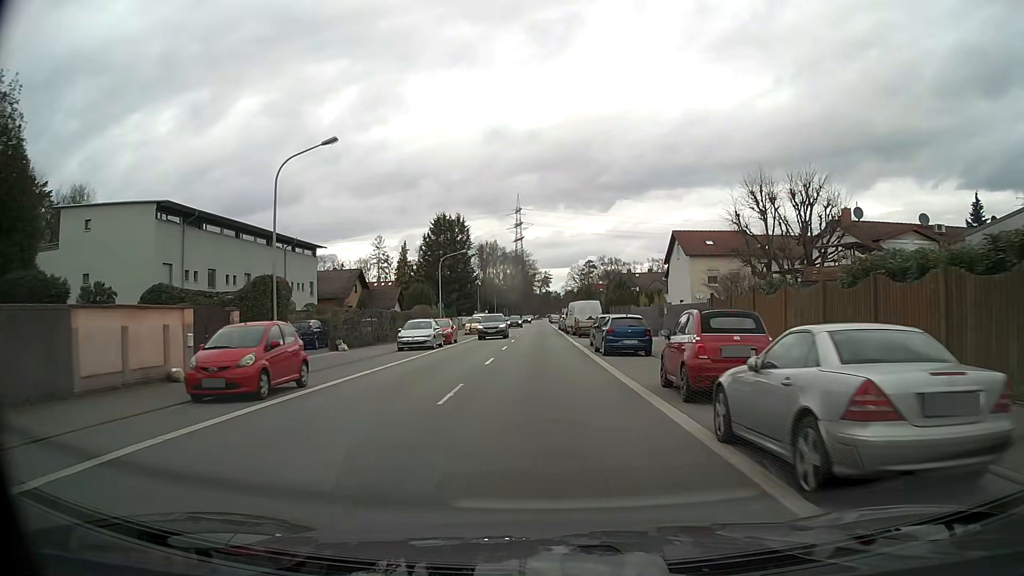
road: primary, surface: asphalt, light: Day
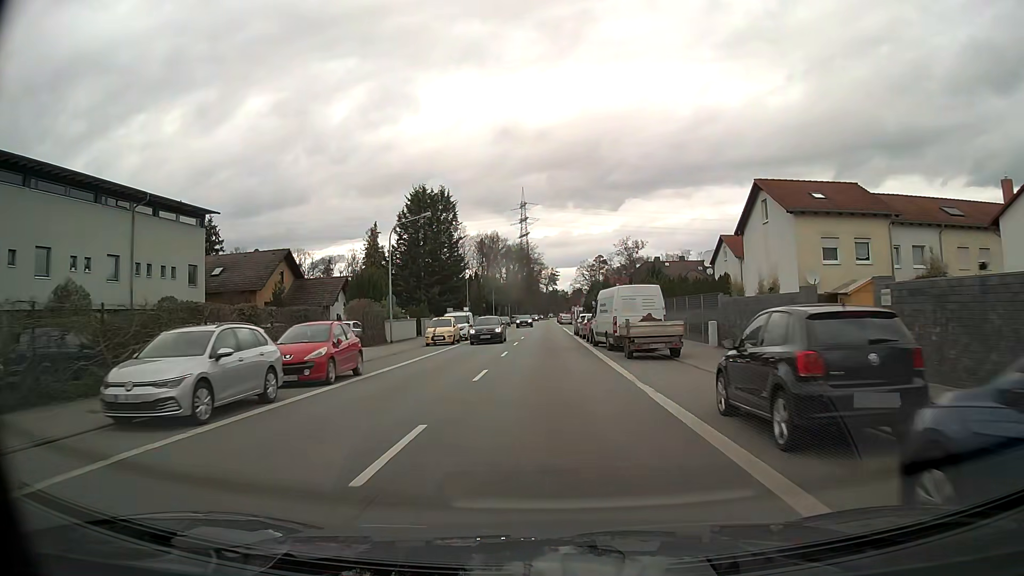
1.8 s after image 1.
(-0.1, +23.0) m; -1°
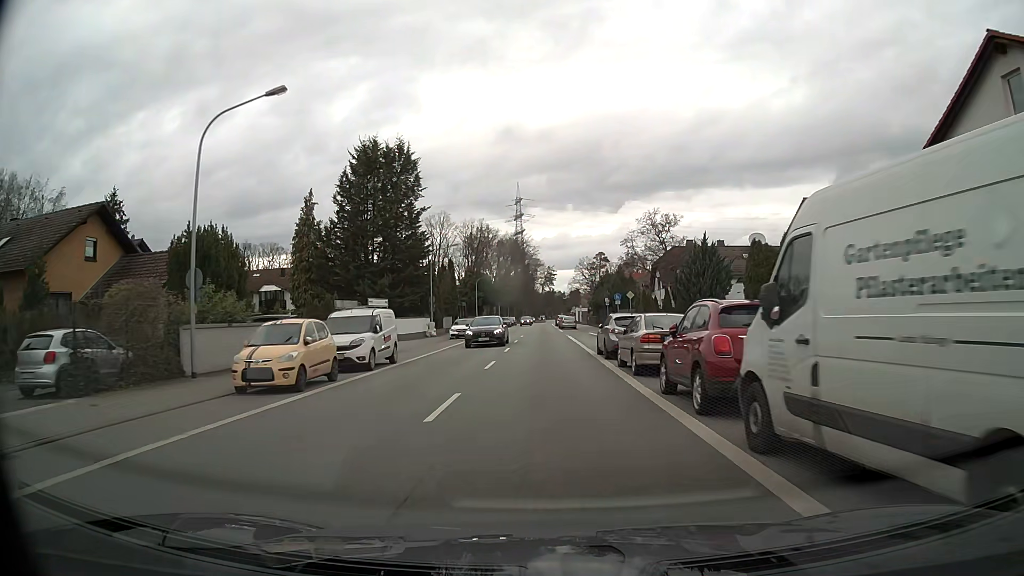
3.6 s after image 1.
(+0.1, +23.4) m; +1°
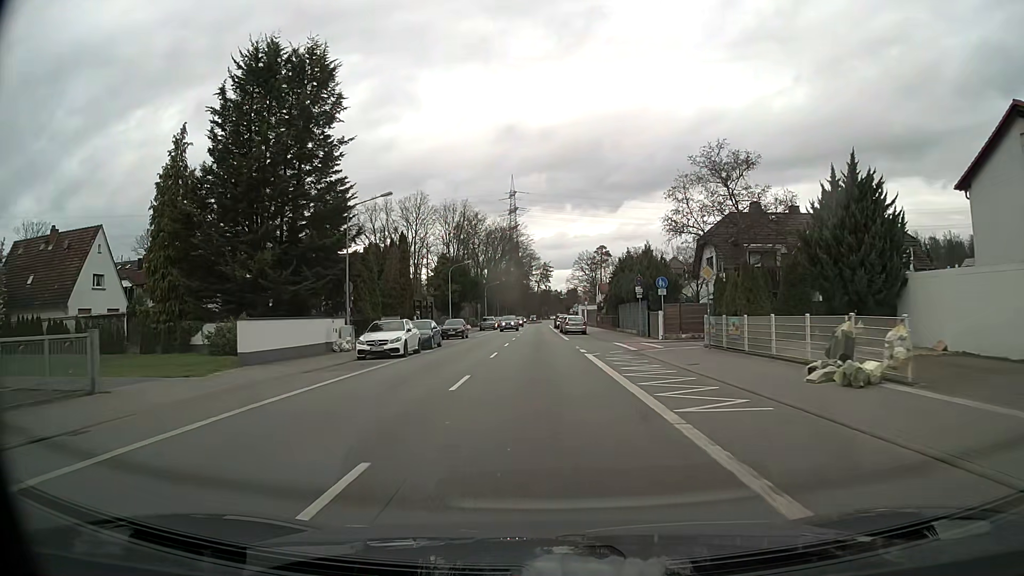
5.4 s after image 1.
(0.0, +23.8) m; 0°
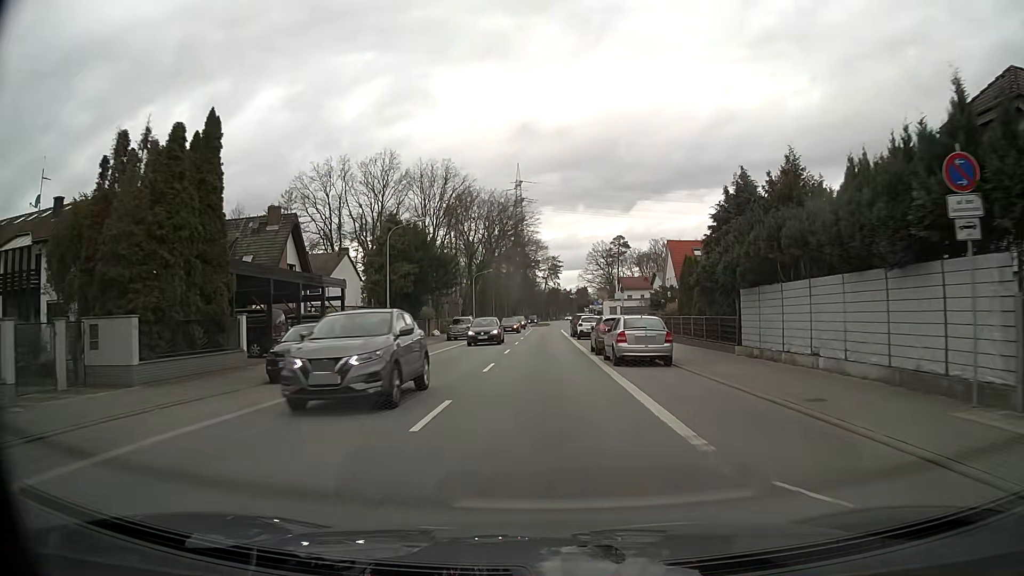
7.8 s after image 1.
(-0.1, +32.2) m; -1°
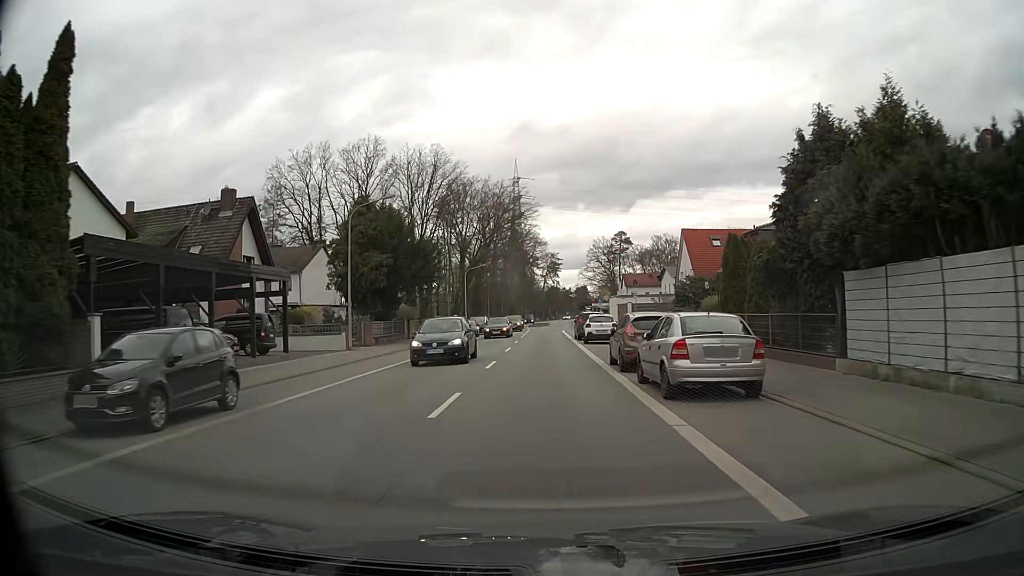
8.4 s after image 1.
(+0.1, +8.1) m; 0°
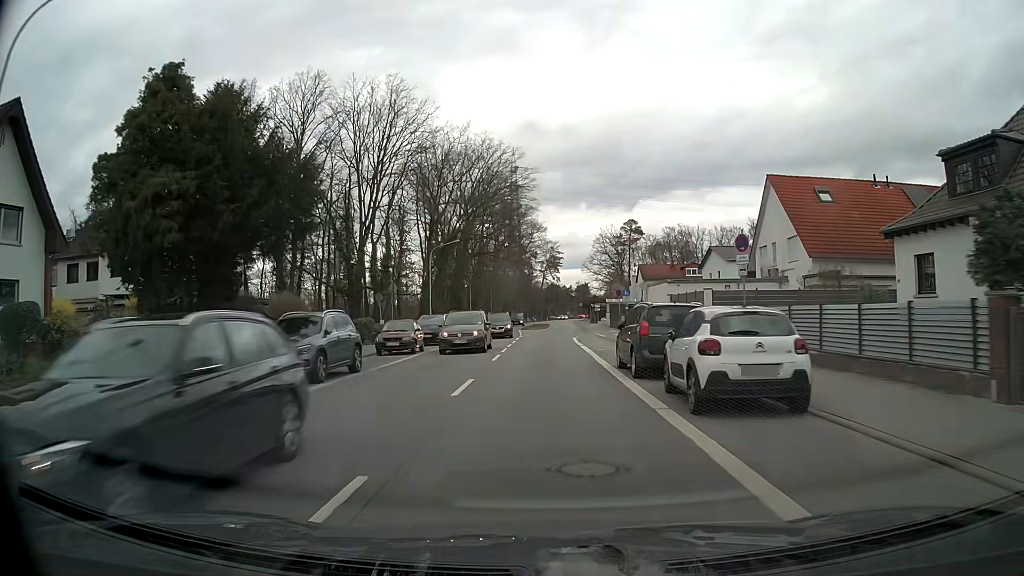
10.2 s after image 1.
(+0.2, +24.5) m; 0°
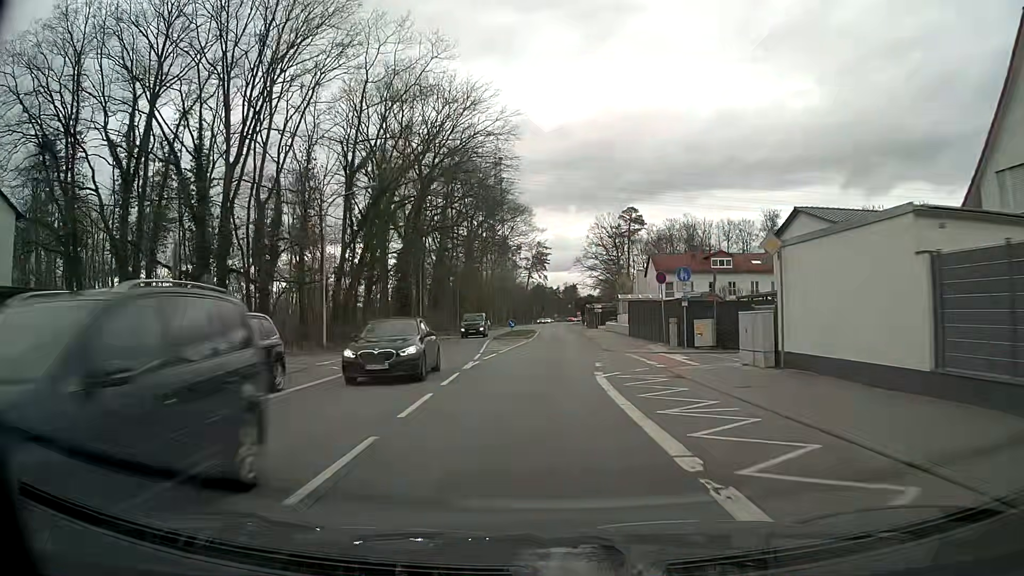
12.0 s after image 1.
(+0.3, +24.8) m; +2°
(0, +10) (0, +20) (0, +30) (+1, +40) (+1, +50) (+1, +60) (+1, +70) (+1, +80) (0, +90) (0, +100) m
